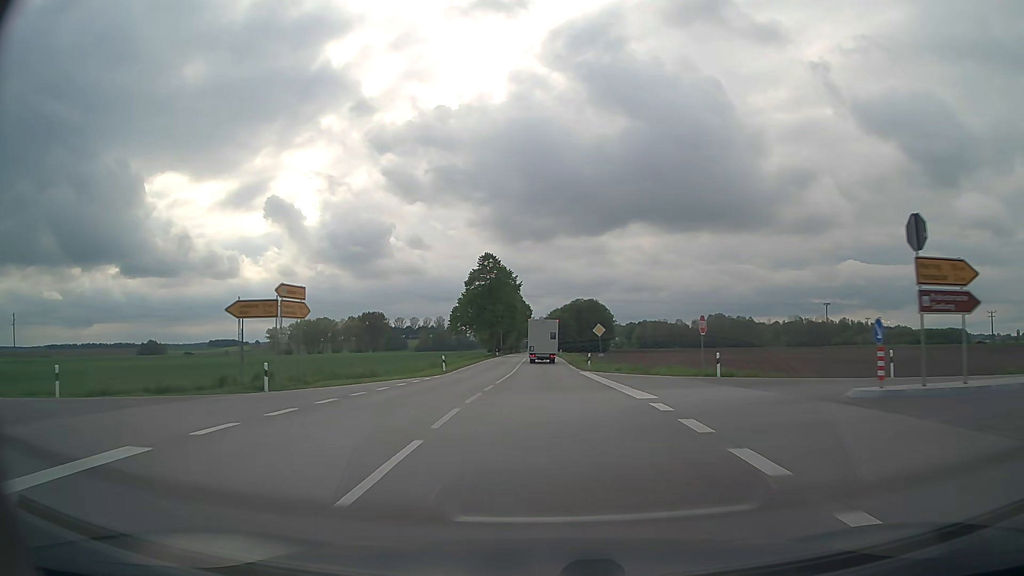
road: secondary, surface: asphalt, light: Day
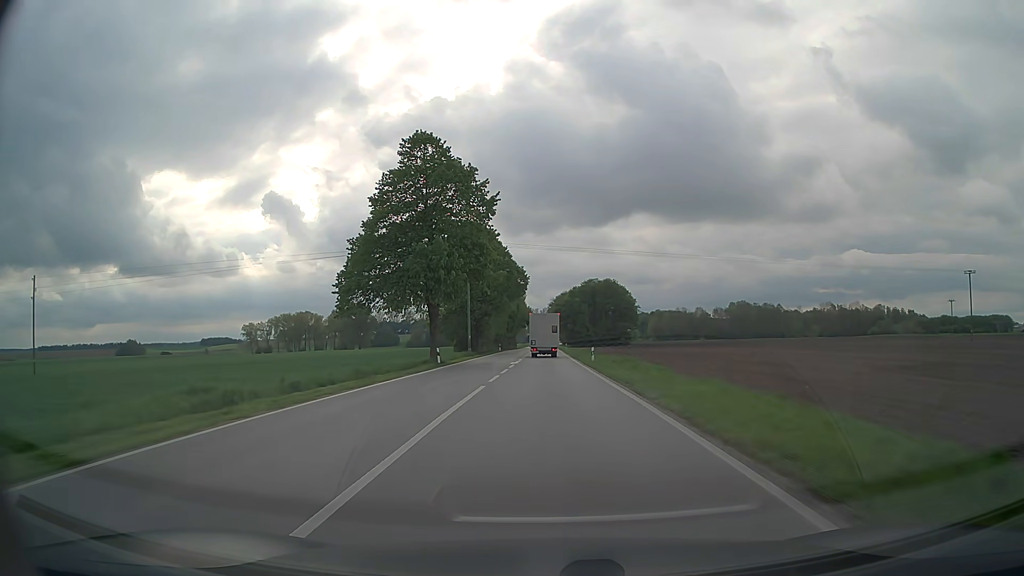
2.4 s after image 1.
(-0.1, +54.7) m; 0°
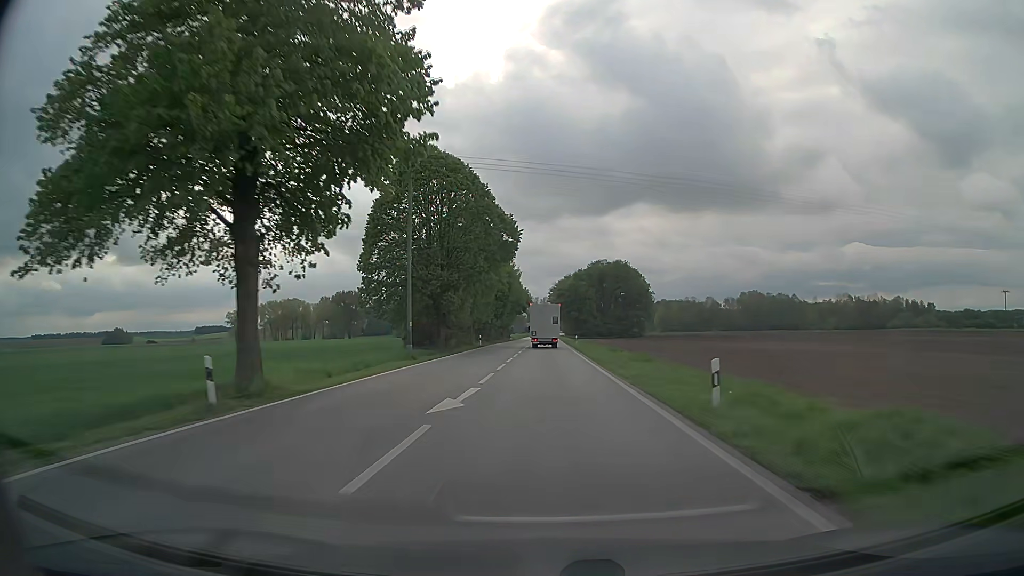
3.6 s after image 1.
(0.0, +27.4) m; 0°
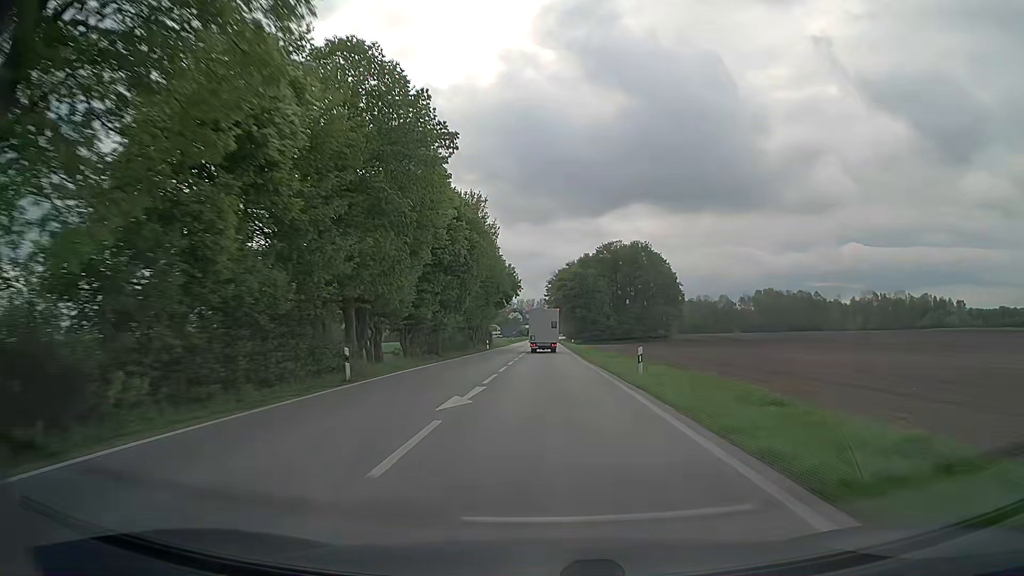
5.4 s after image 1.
(+0.1, +41.4) m; 0°
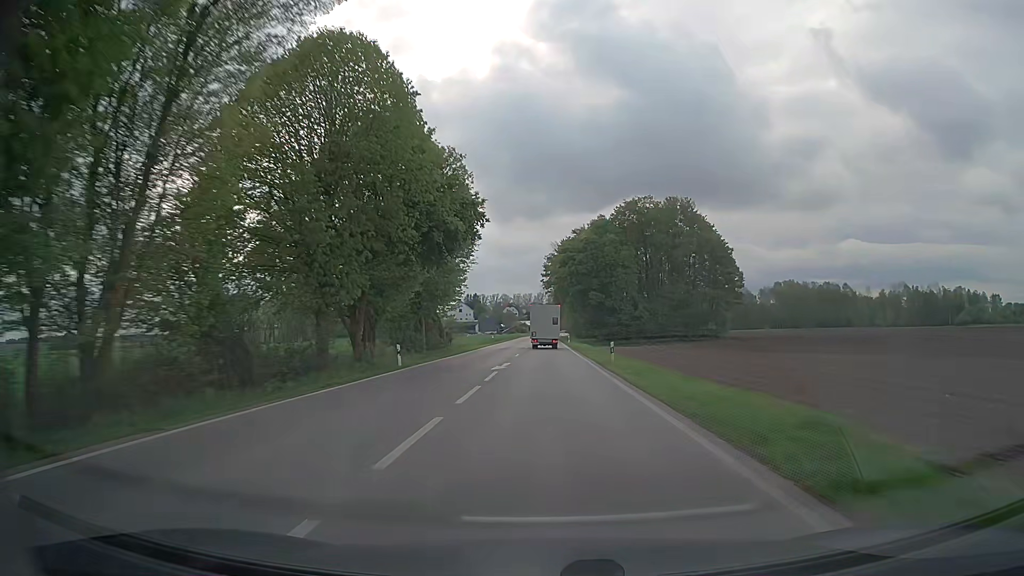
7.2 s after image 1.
(+0.1, +41.7) m; 0°
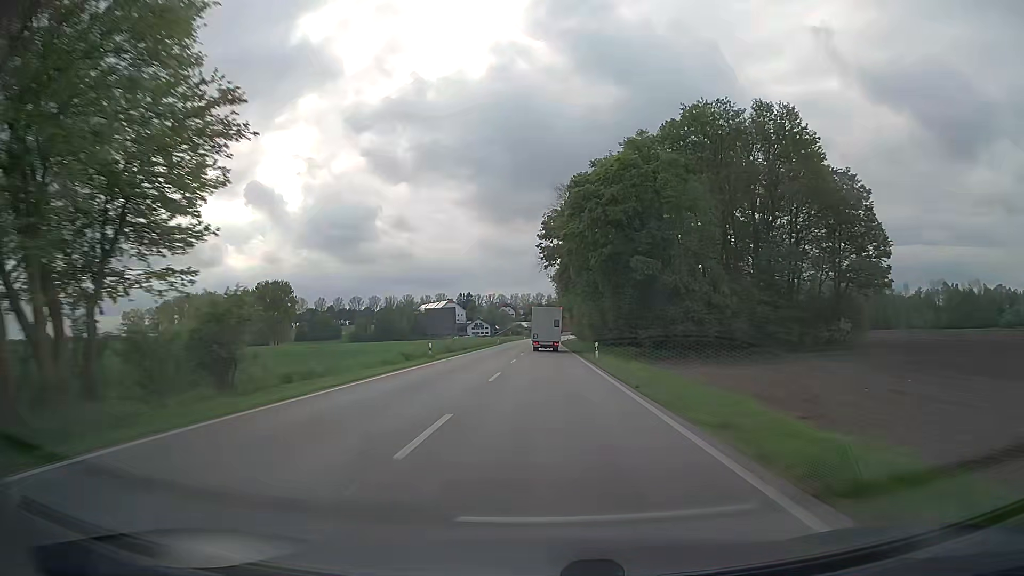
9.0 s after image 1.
(+0.2, +42.0) m; 0°
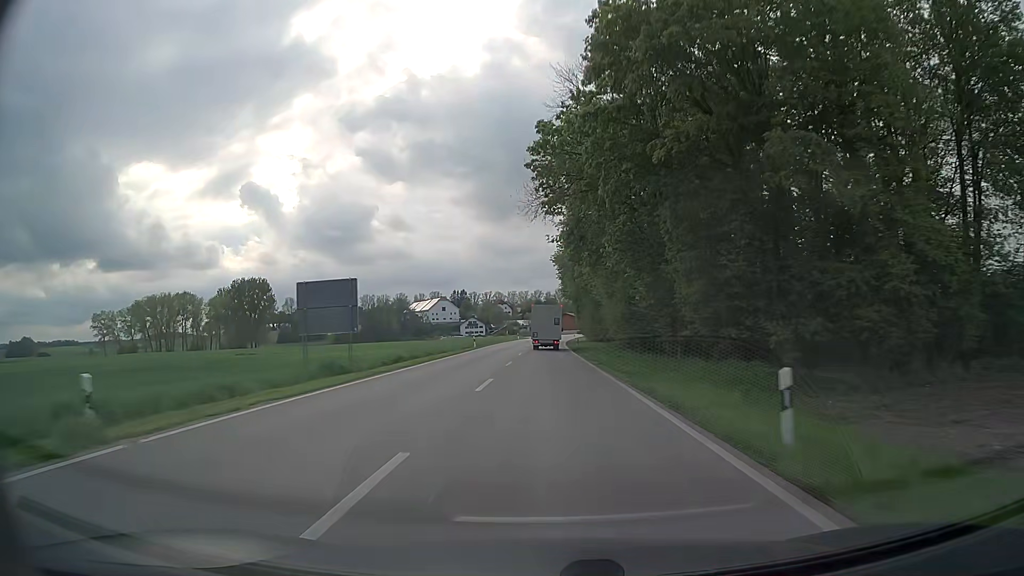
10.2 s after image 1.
(0.0, +27.9) m; 0°
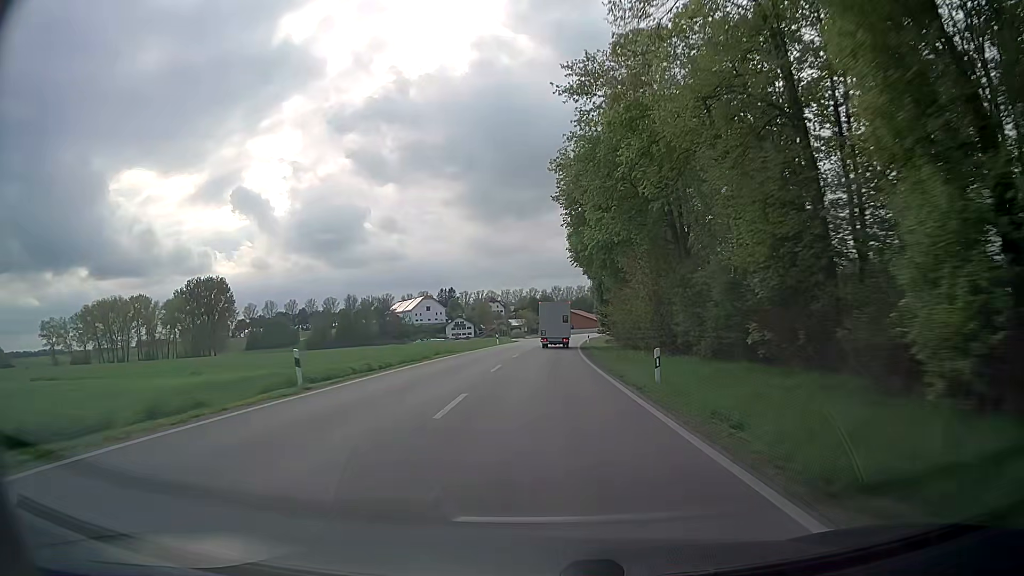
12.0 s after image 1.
(0.0, +41.2) m; 0°
(0, +10) (0, +20) (0, +30) (+1, +40) (+1, +50) (+1, +60) (+2, +70) (+3, +80) (+4, +90) (+5, +100) m
